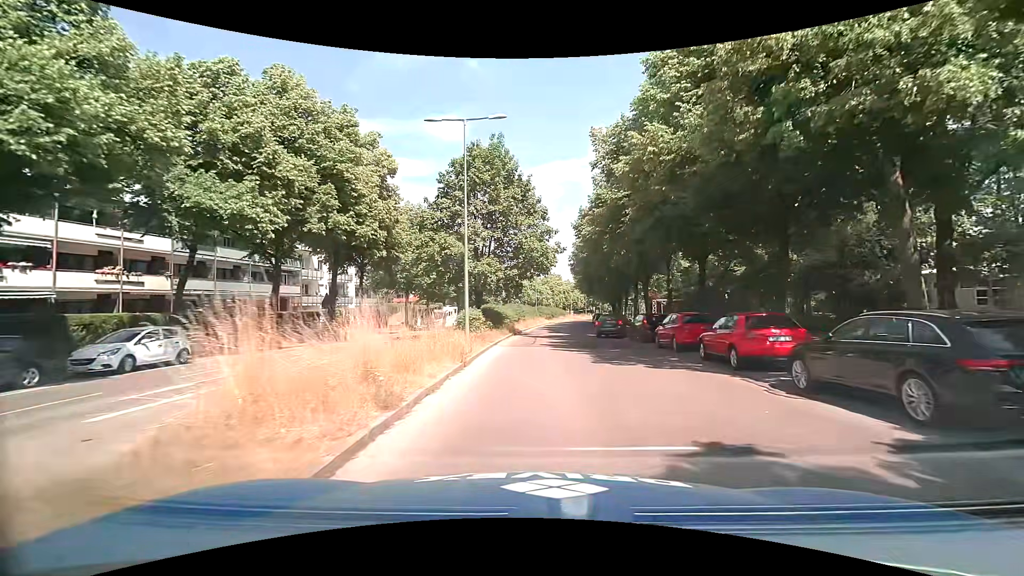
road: residential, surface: asphalt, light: Day
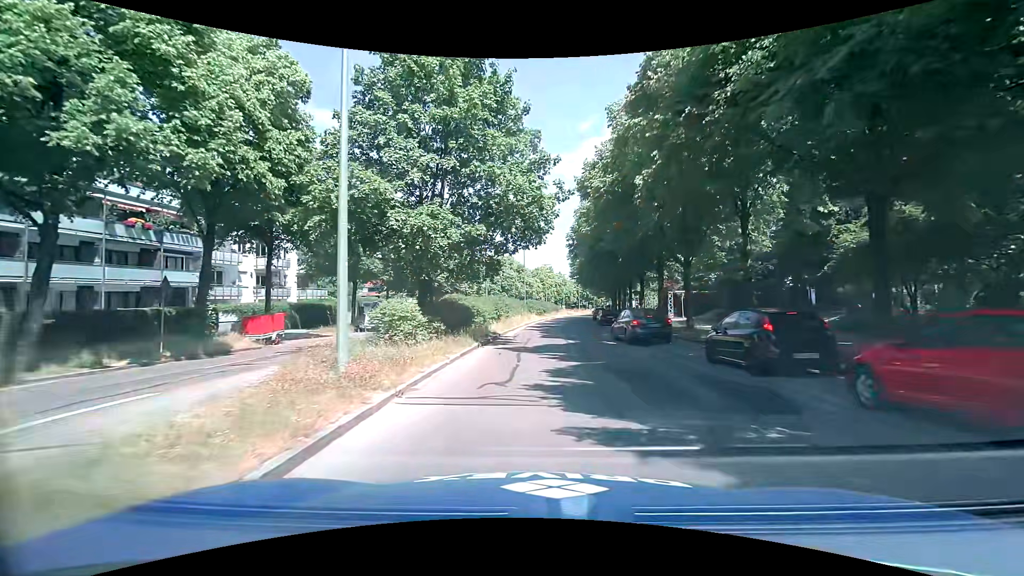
(+0.3, +13.7) m; +2°
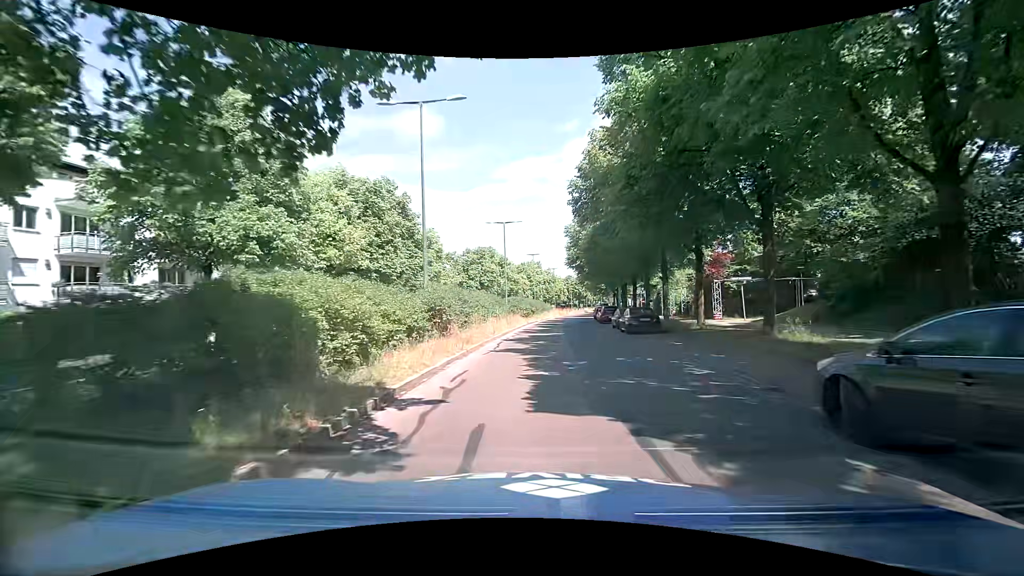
(0.0, +18.3) m; +2°
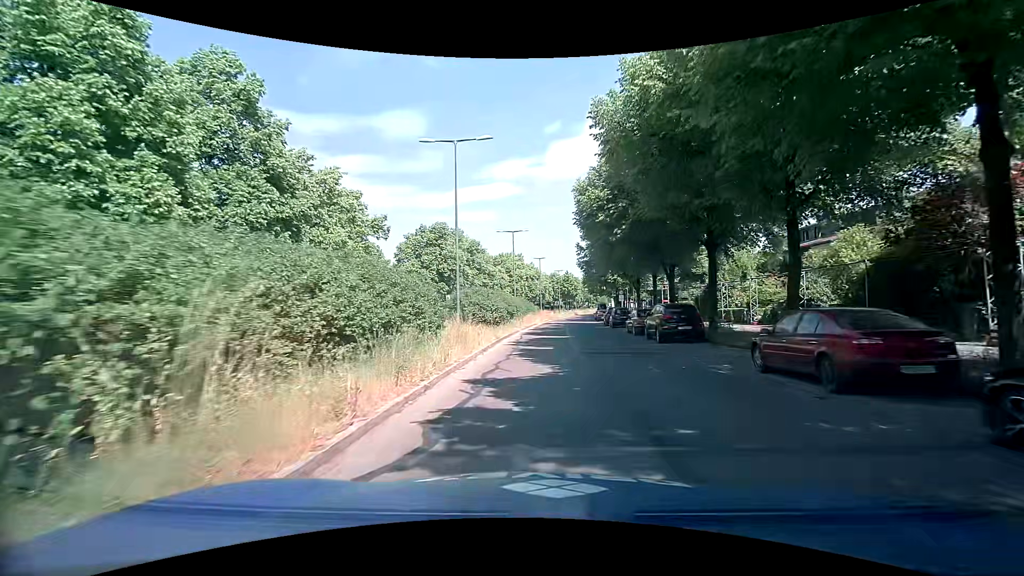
(-0.3, +25.1) m; +1°
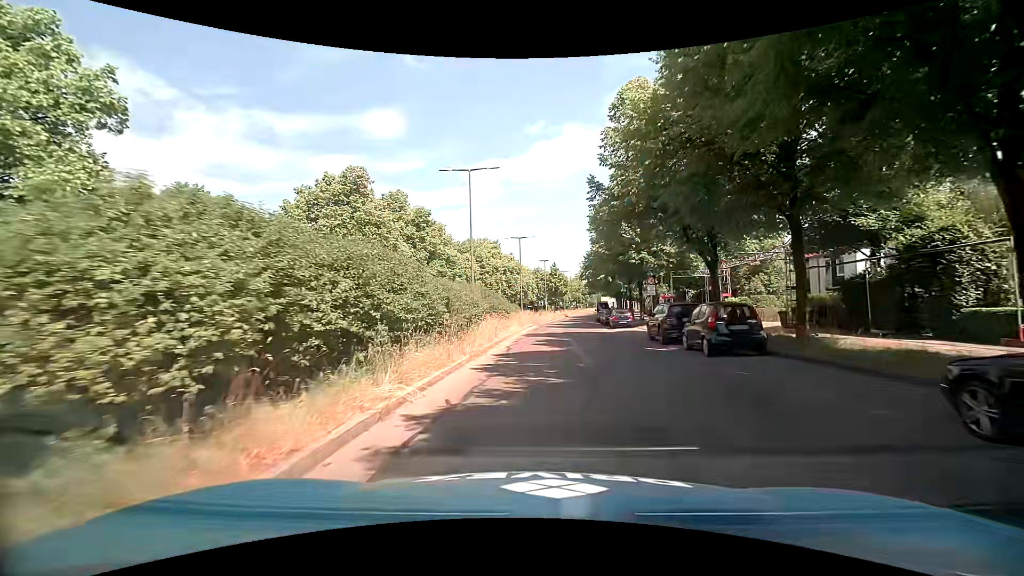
(+0.7, +24.9) m; +2°
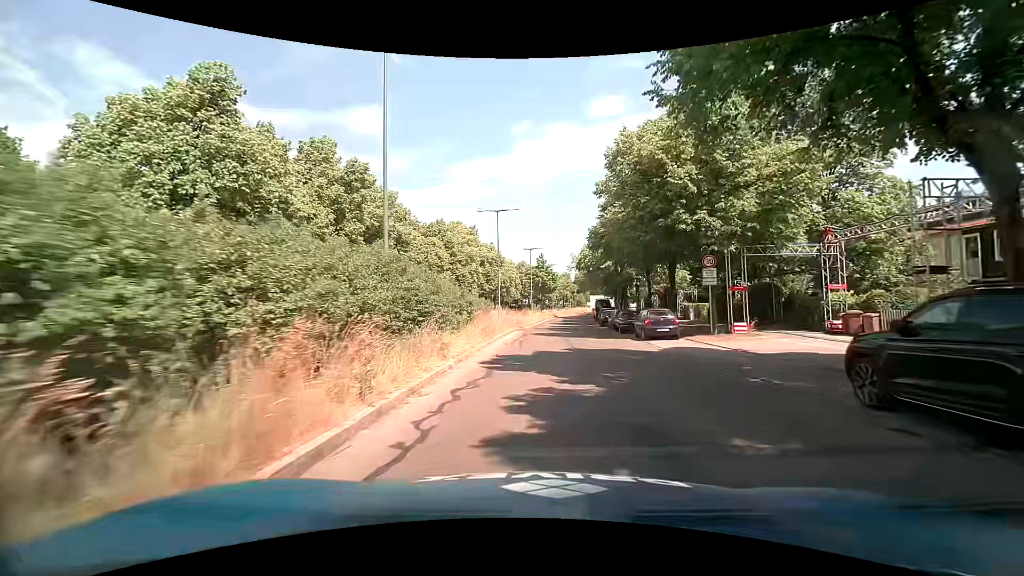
(+0.2, +15.9) m; +2°
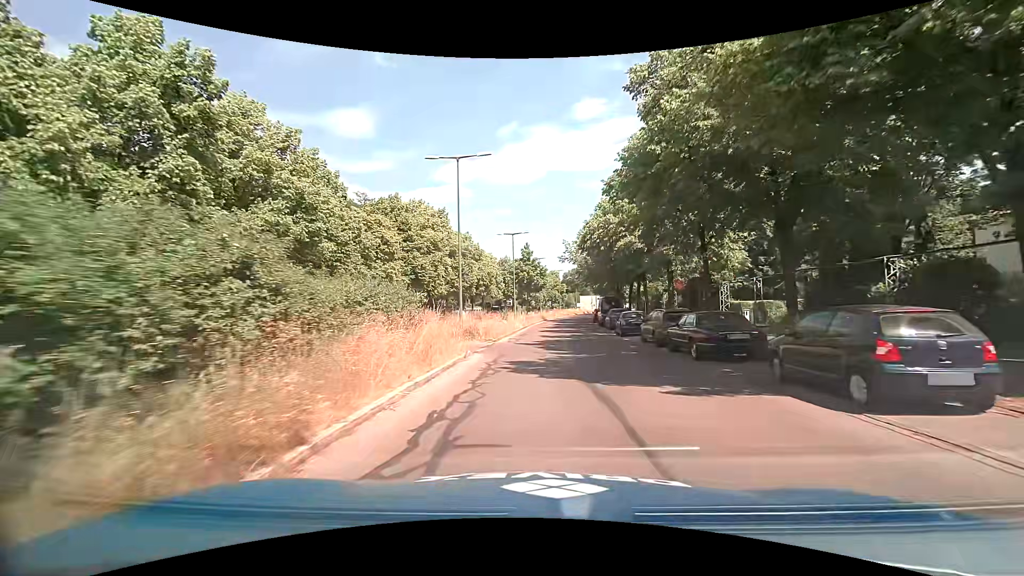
(+0.3, +16.3) m; +2°
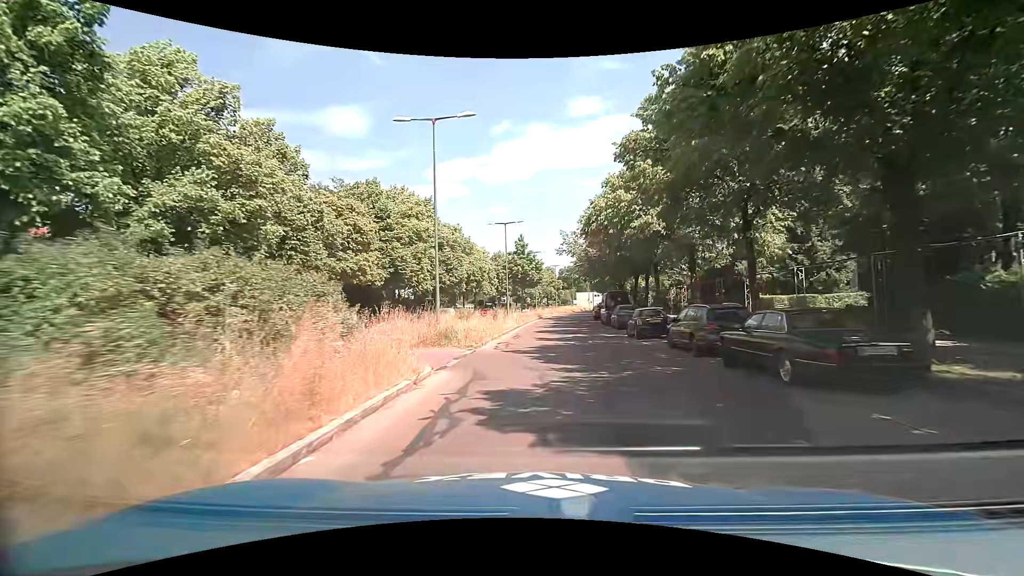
(0.0, +5.5) m; +1°
(0, +10) (0, +20) (0, +30) (+1, +40) (+1, +50) (+2, +60) (+3, +70) (+4, +80) (+5, +90) (+7, +100) m
